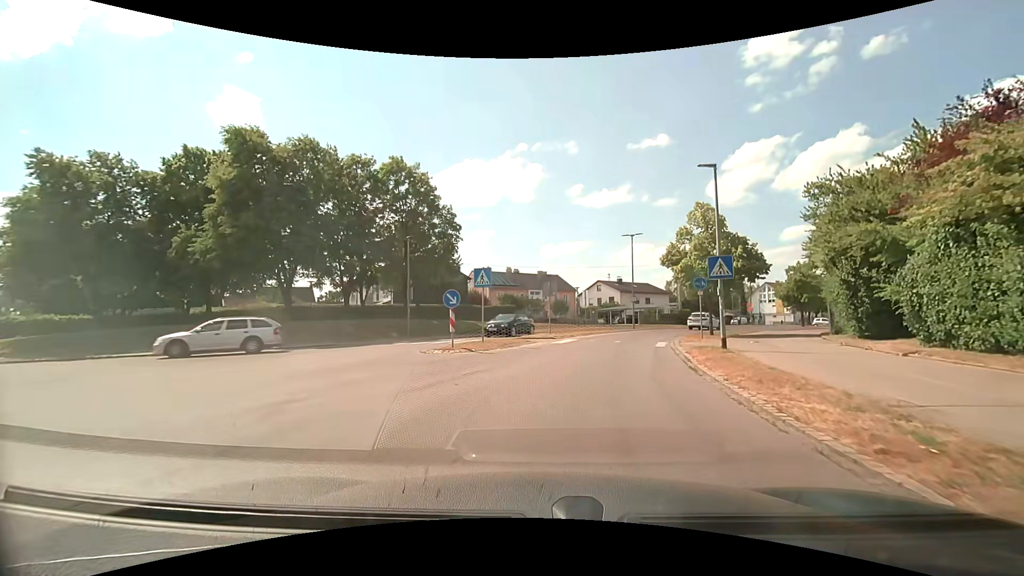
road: tertiary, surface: asphalt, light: Day
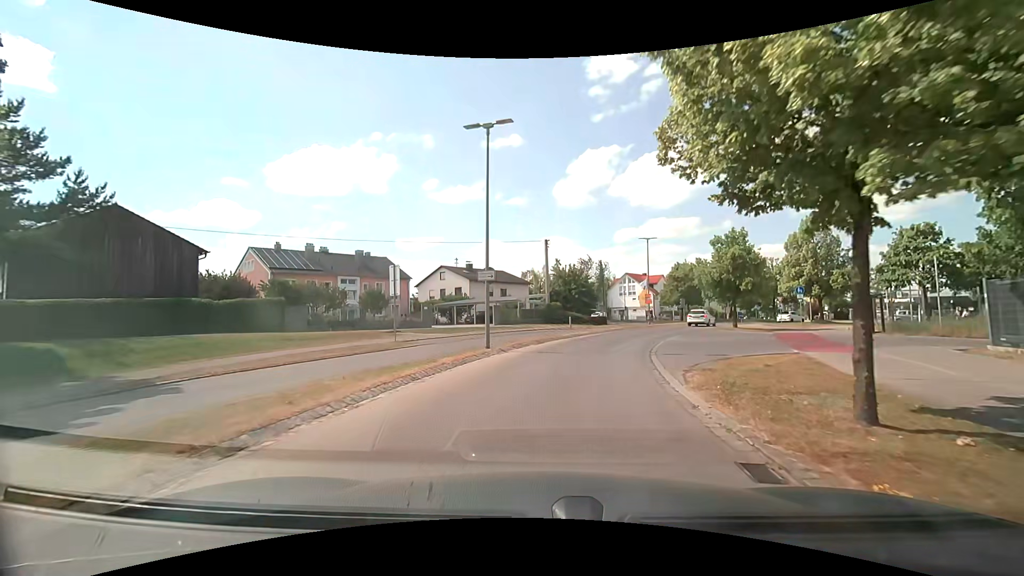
(+3.8, +24.3) m; +16°
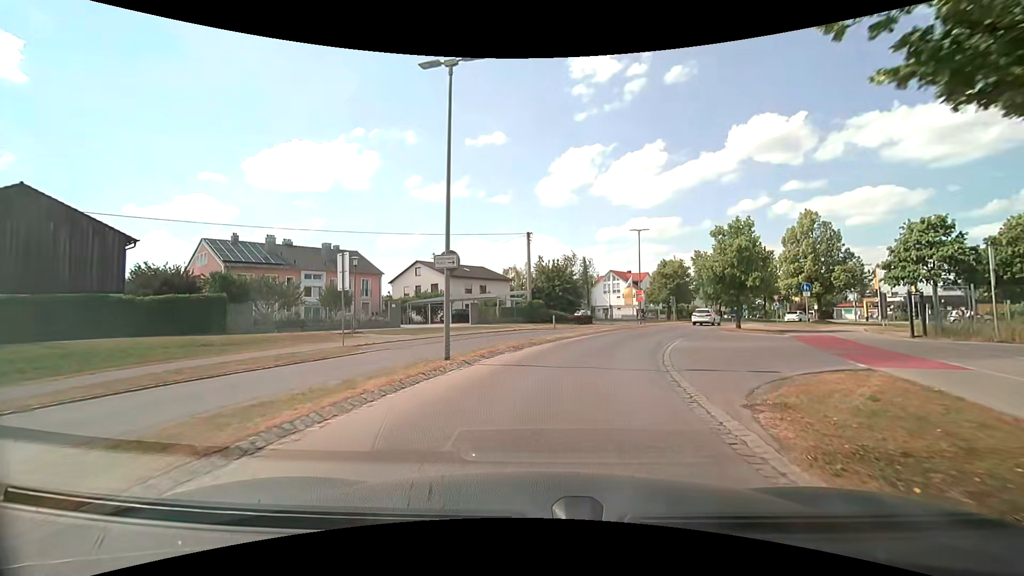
(+0.1, +4.2) m; +3°
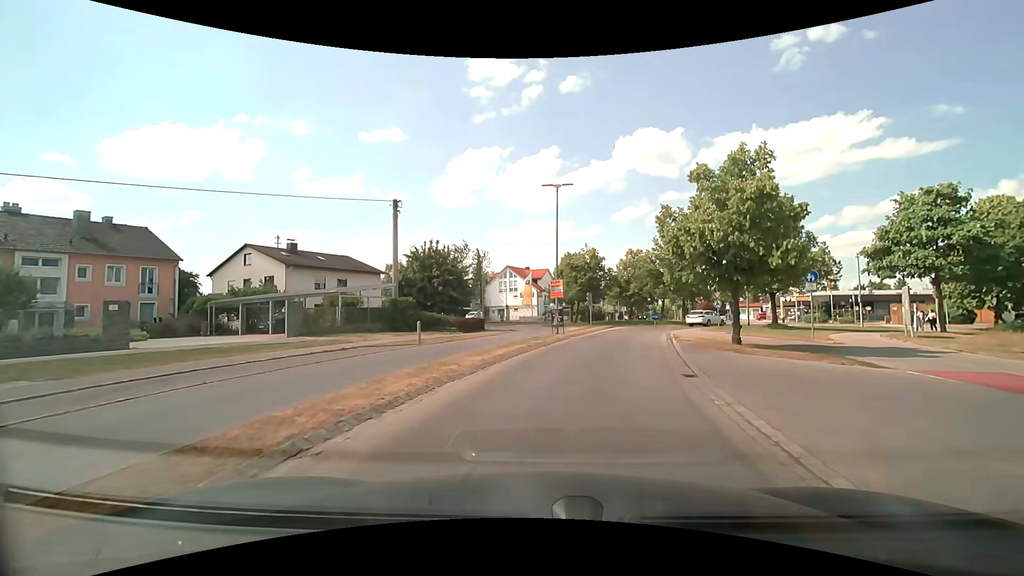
(+1.6, +15.8) m; +12°
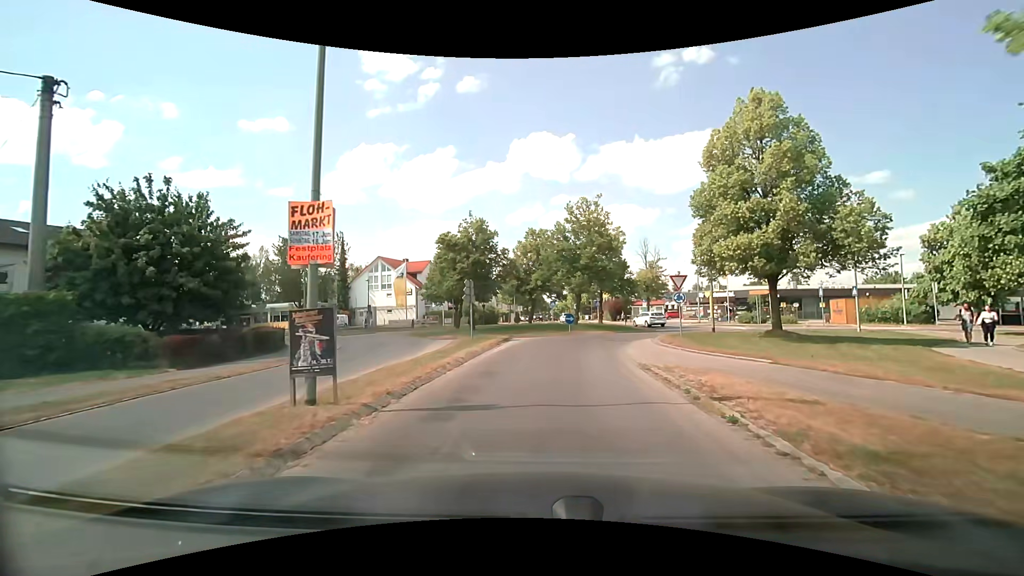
(+2.3, +18.2) m; +12°
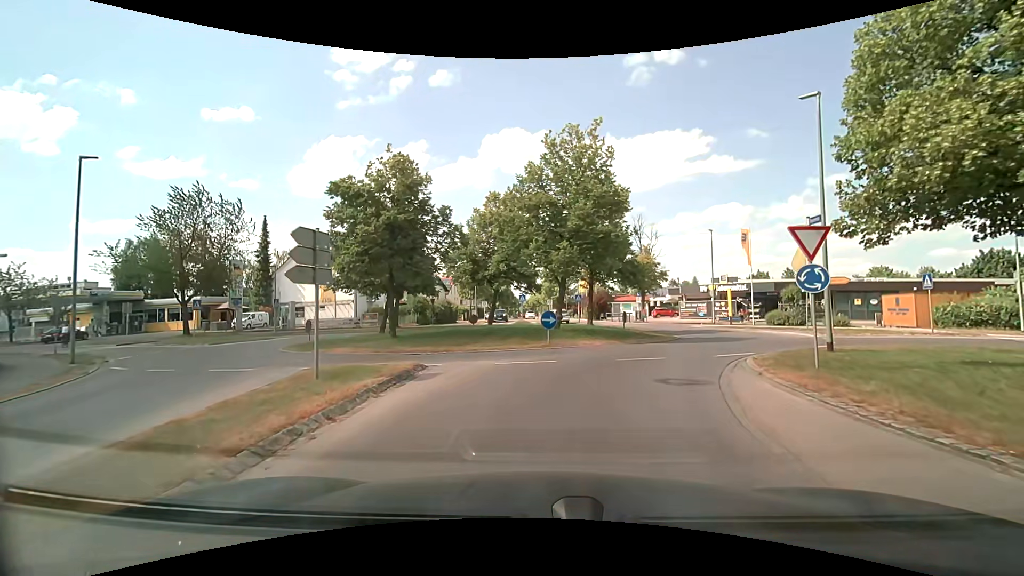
(+0.5, +14.1) m; +4°
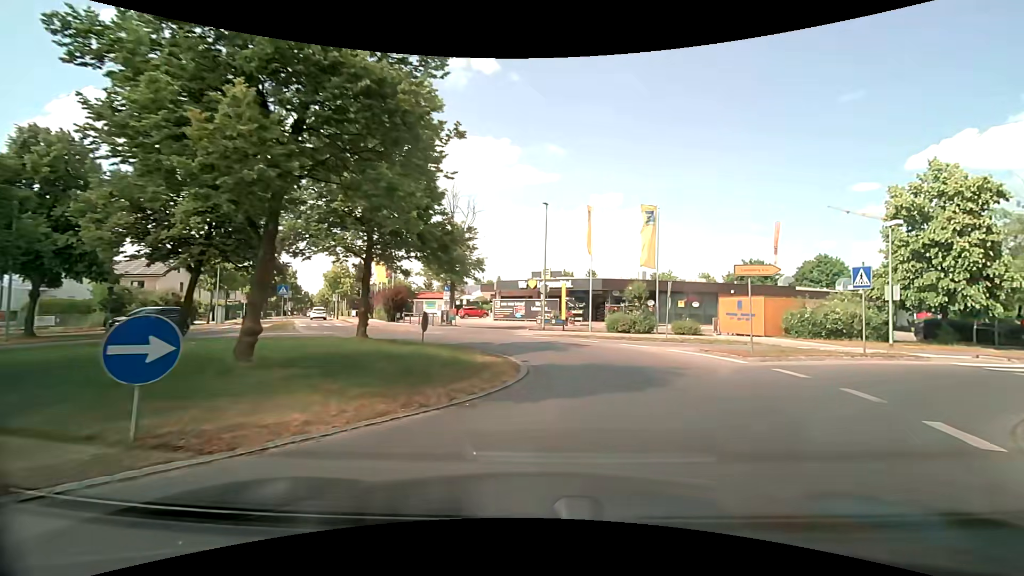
(+1.6, +13.7) m; +22°
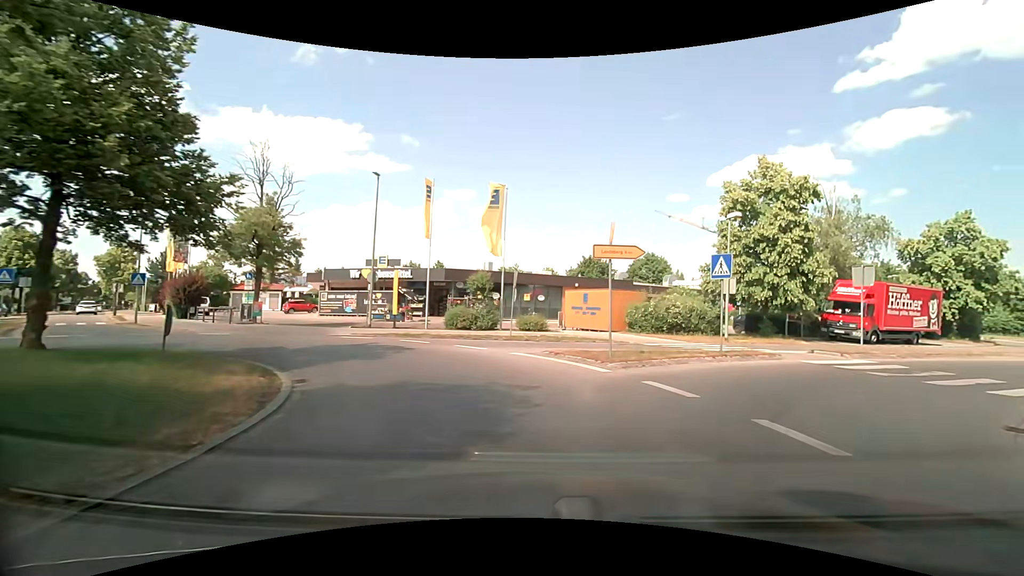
(+0.6, +4.6) m; +17°
(+3, +9) (+10, +16) (+19, +22) (+27, +27) (+36, +32) (+45, +36) (+54, +41) (+63, +44) (+73, +45) (+83, +43) m
